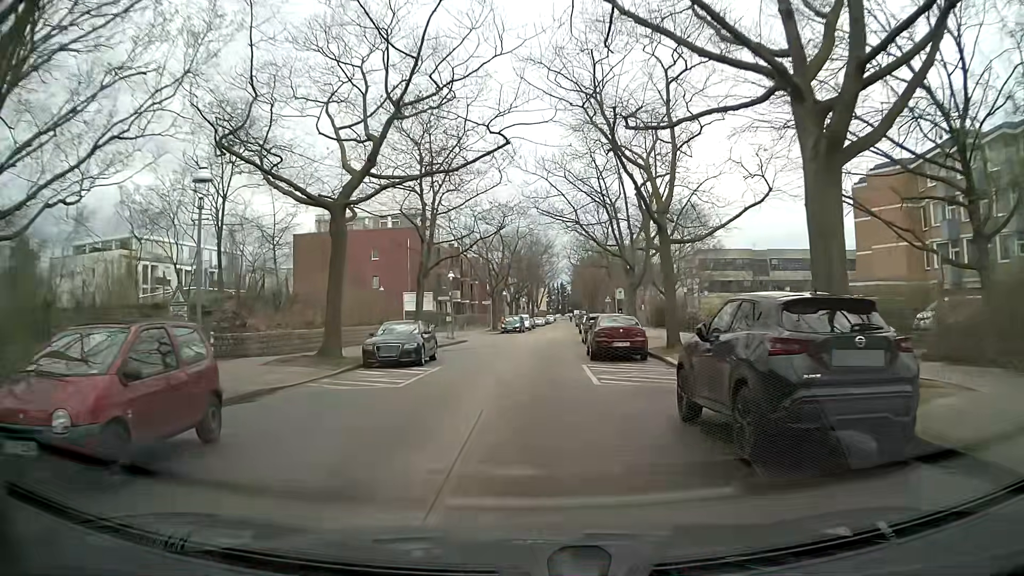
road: residential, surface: concrete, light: Day
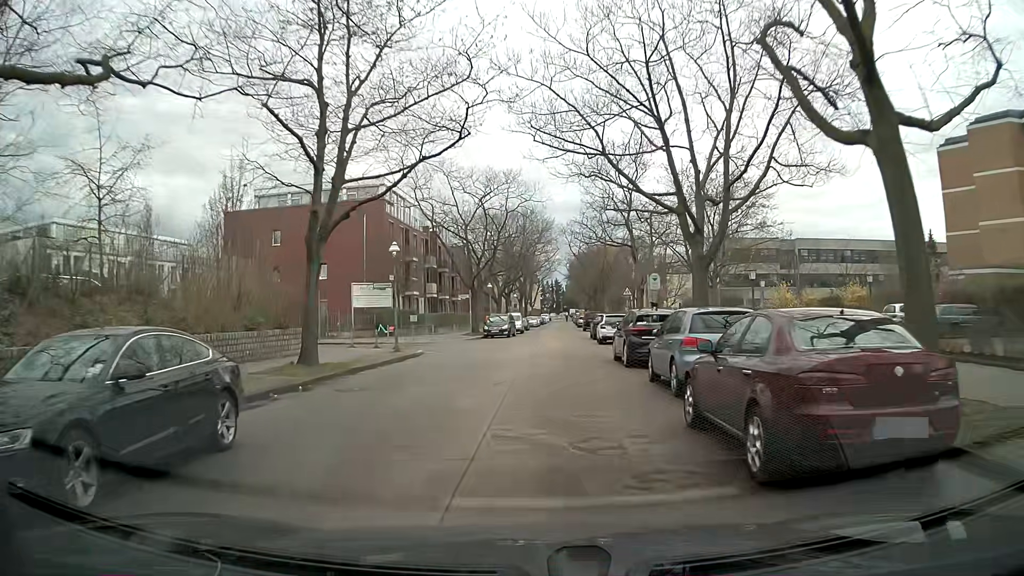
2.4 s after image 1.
(0.0, +16.2) m; +2°
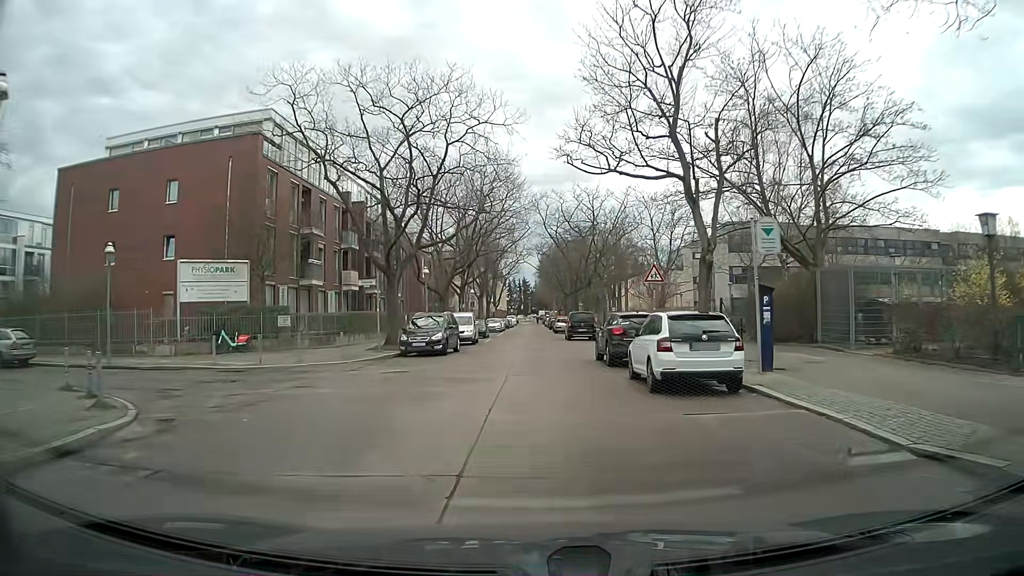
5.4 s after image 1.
(+0.1, +20.3) m; +1°
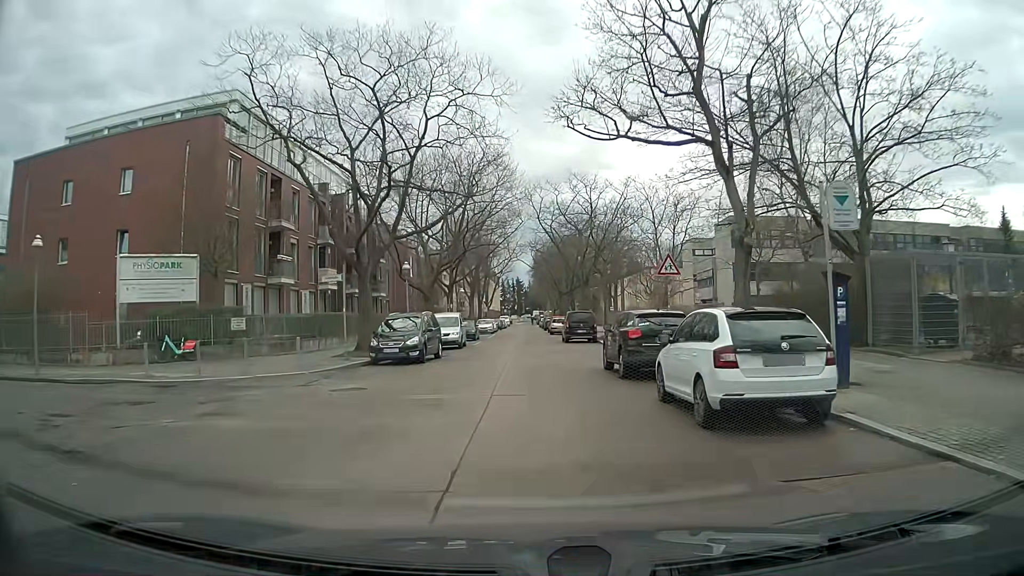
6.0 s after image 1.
(+0.1, +4.0) m; +2°
(0, +10) (0, +20) (0, +30) (-1, +40) (-1, +50) (-1, +60) (-1, +70) (-1, +80) (-1, +90) (-2, +100) m
